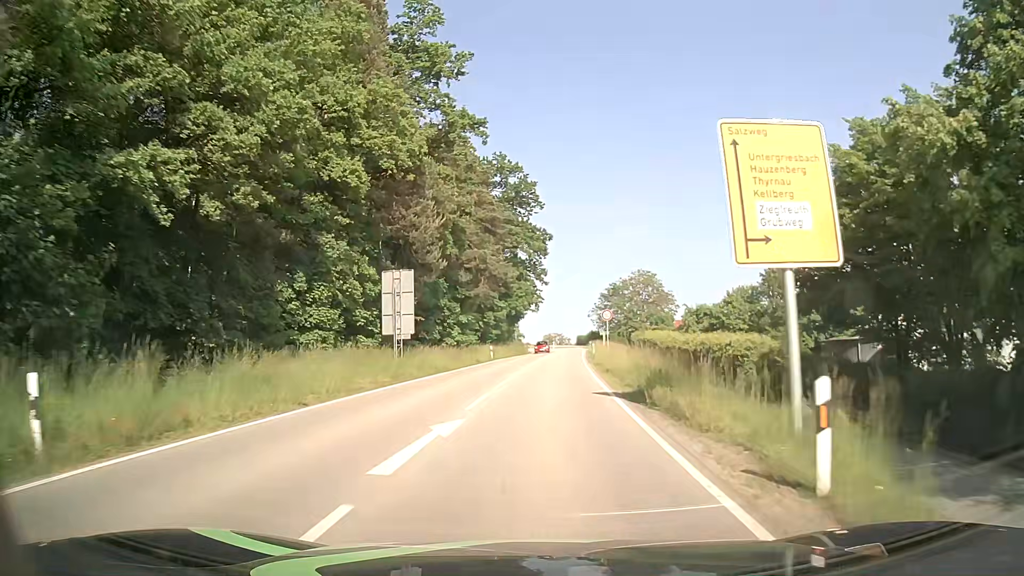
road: secondary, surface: asphalt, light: Day
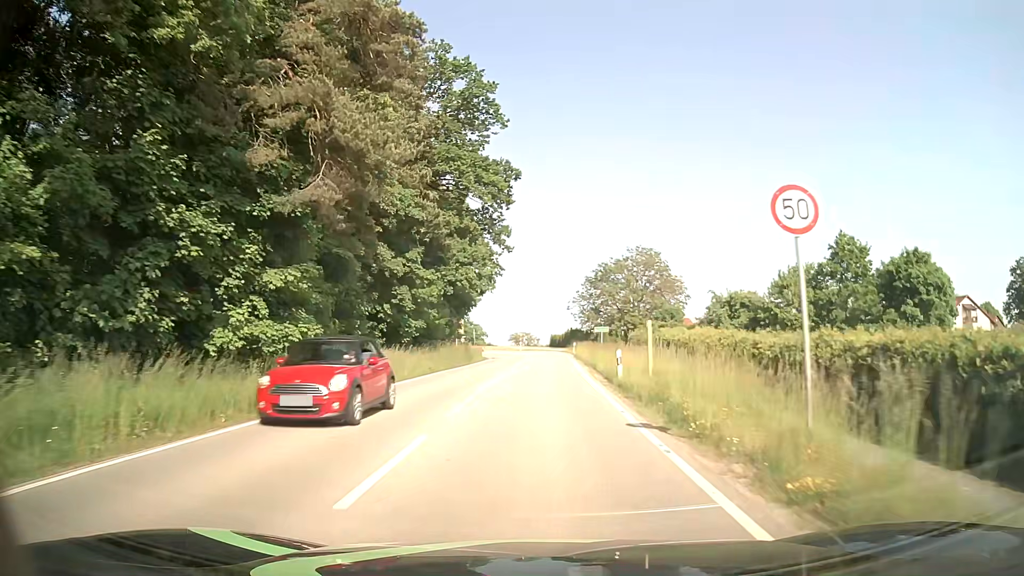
(+0.9, +31.3) m; +3°
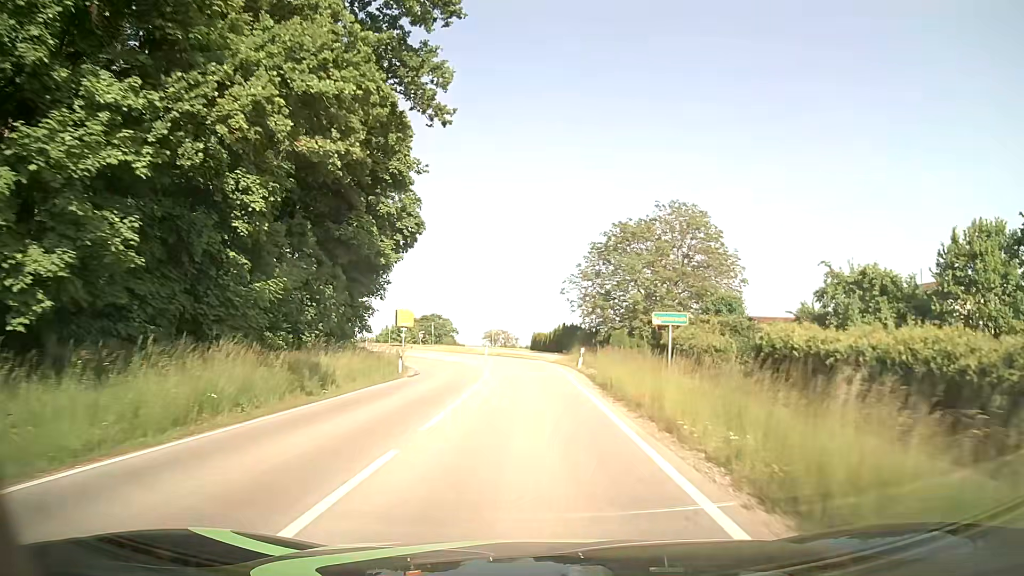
(+0.4, +31.6) m; +1°
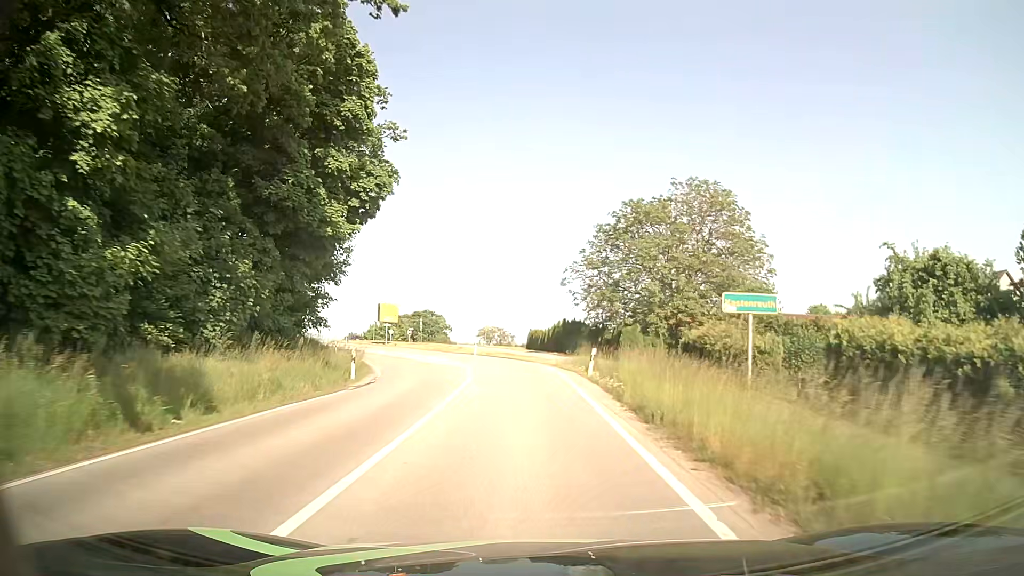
(+0.1, +7.9) m; 0°
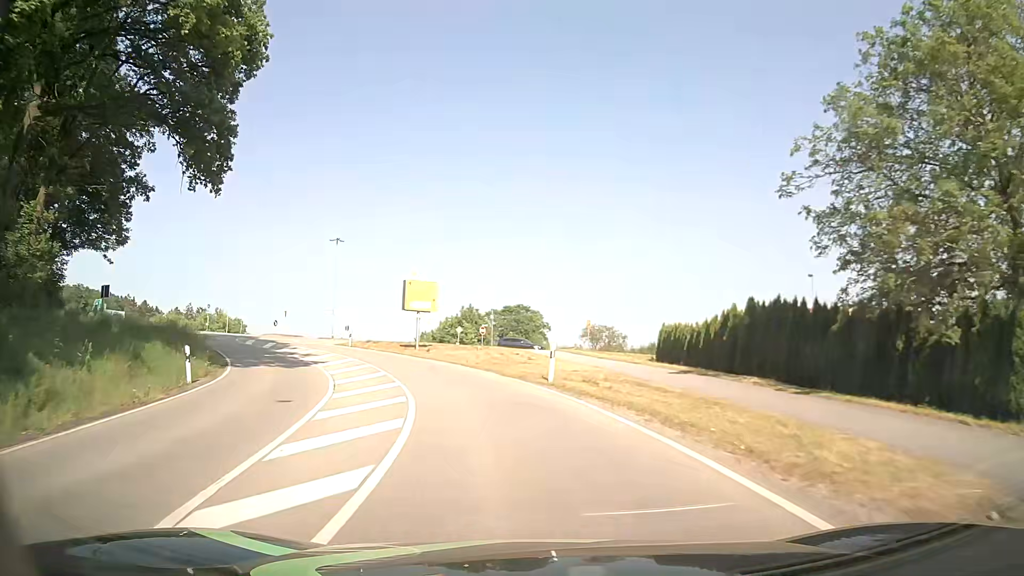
(-1.5, +31.6) m; -9°
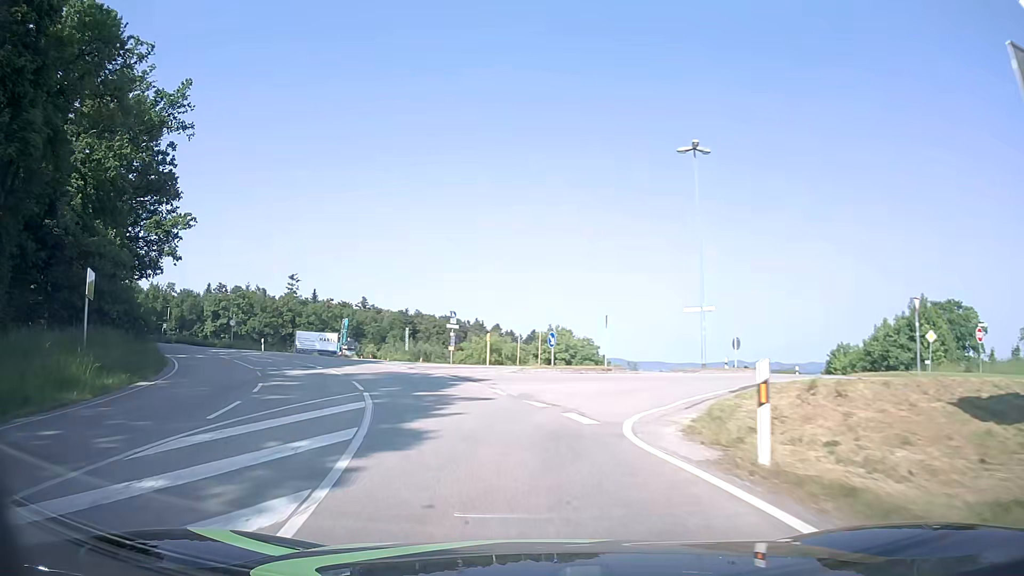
(-10.1, +37.4) m; -33°
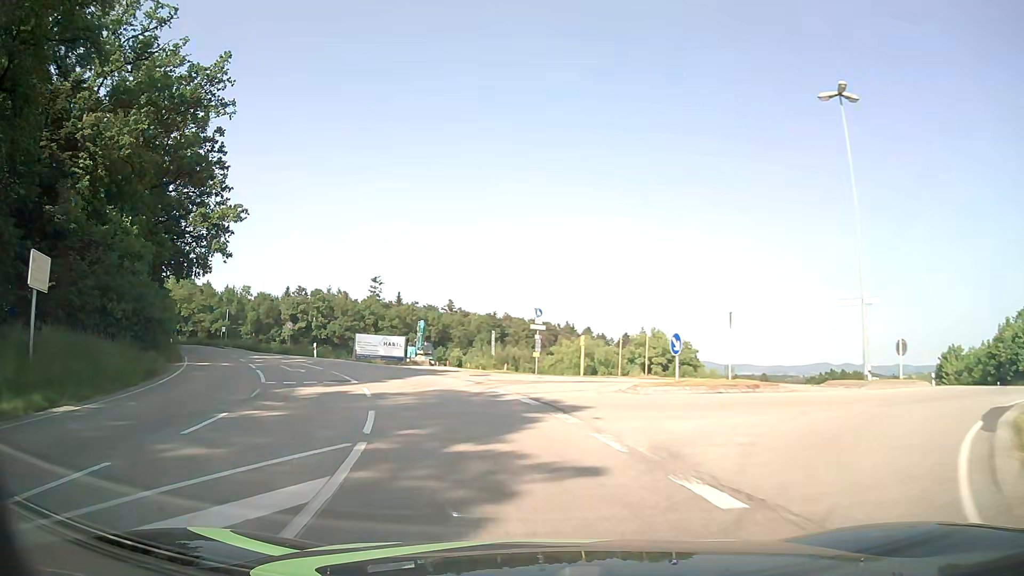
(-0.5, +7.7) m; -8°
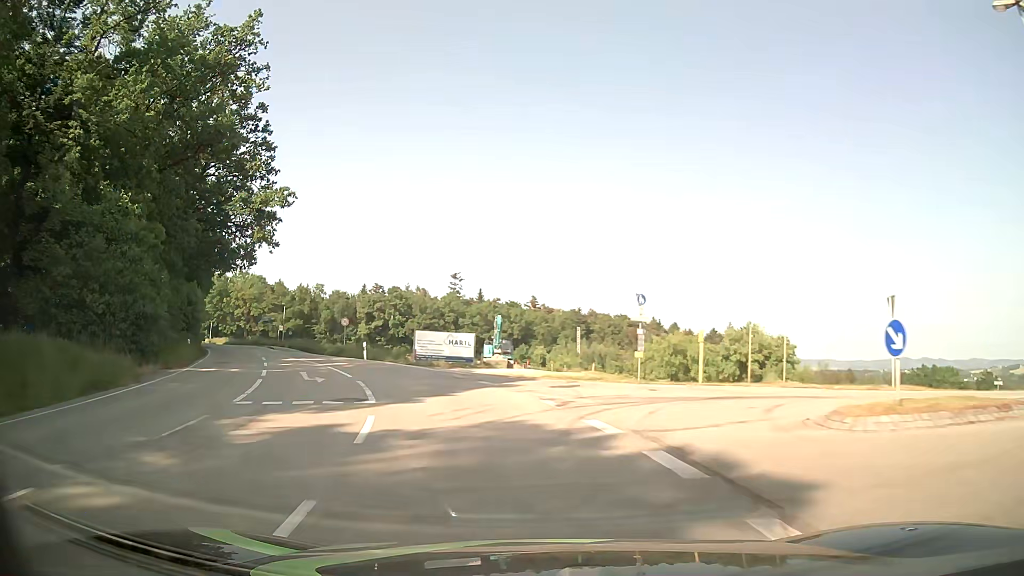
(-0.5, +7.7) m; -7°
